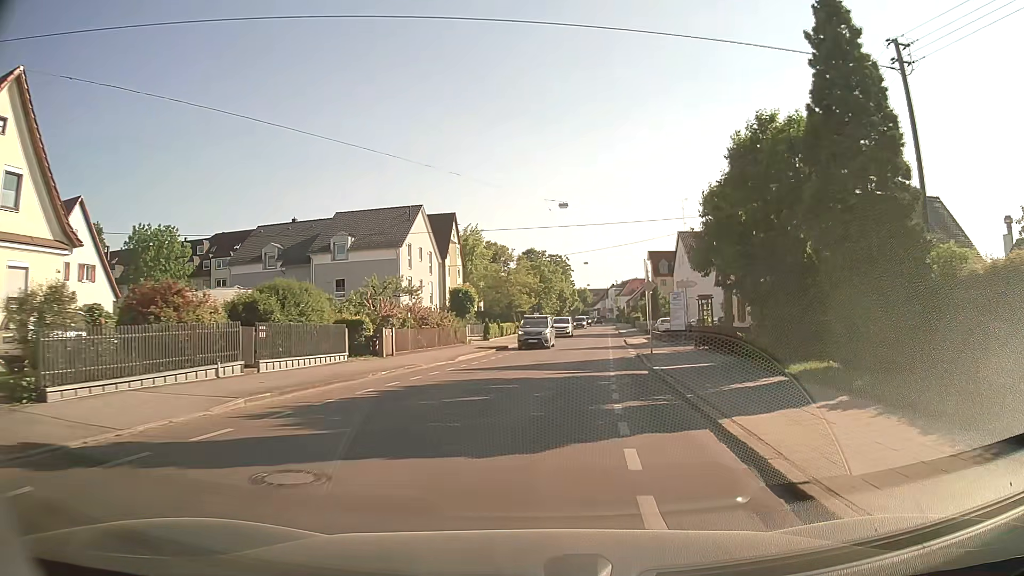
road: tertiary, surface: asphalt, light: Day
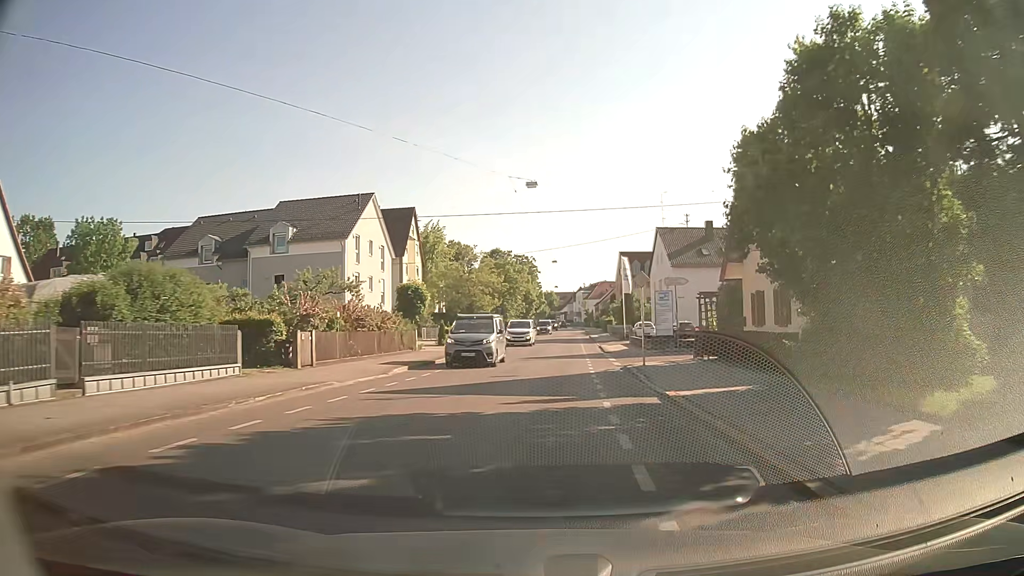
(+0.2, +6.8) m; +3°
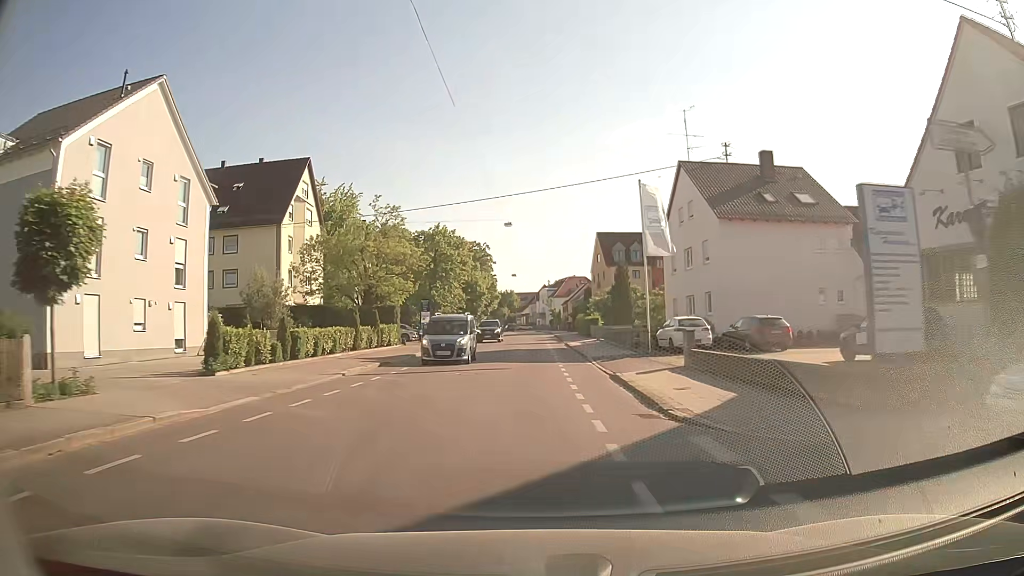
(+1.5, +29.1) m; +4°
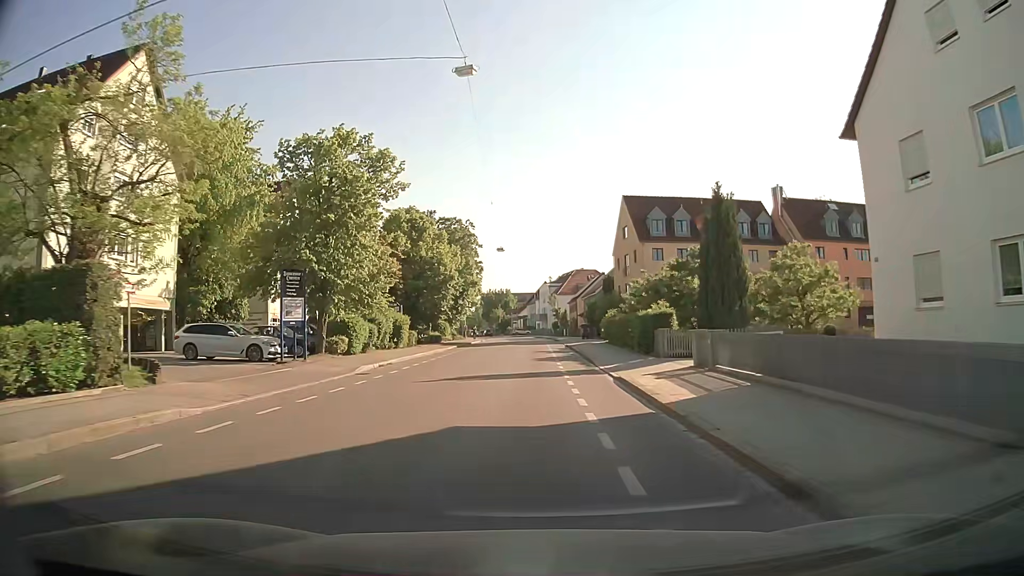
(+0.1, +29.6) m; 0°
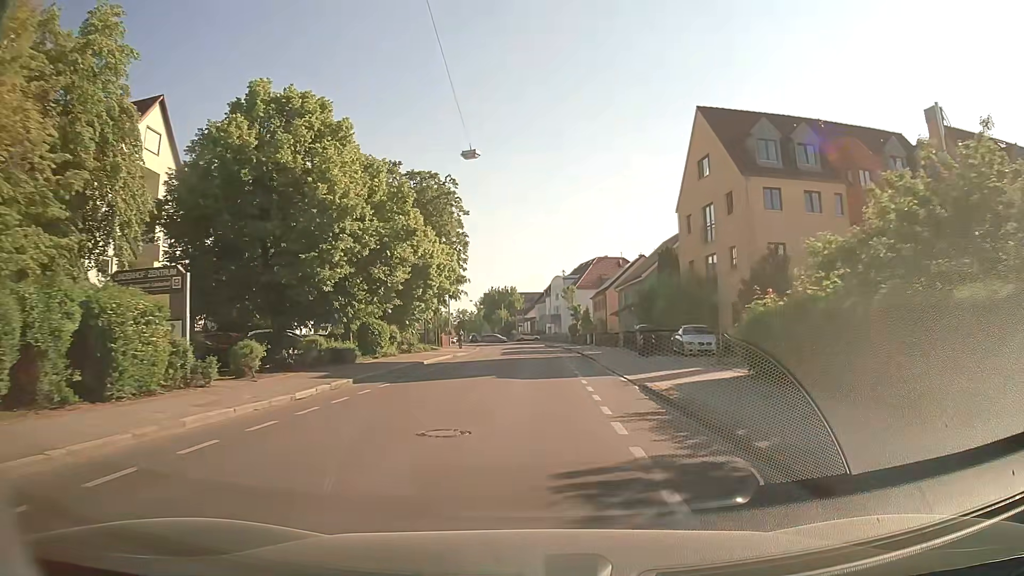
(-0.2, +29.1) m; -1°
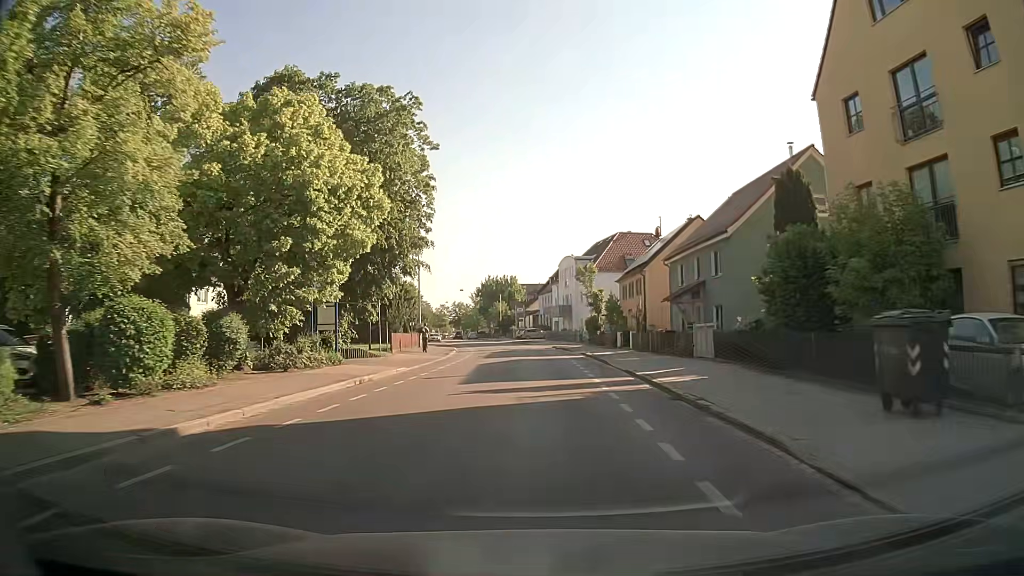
(-0.1, +22.0) m; 0°
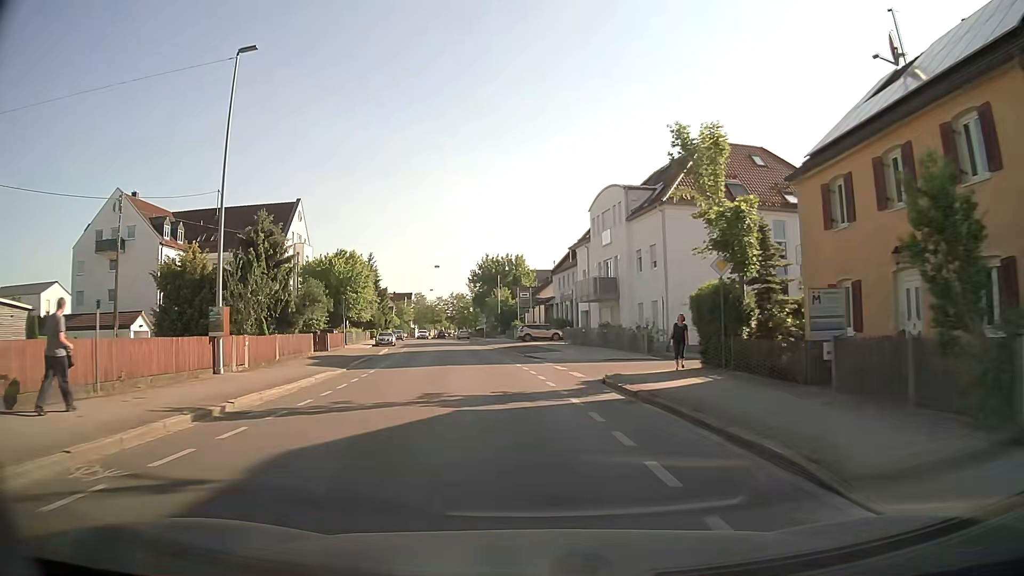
(0.0, +37.4) m; -1°
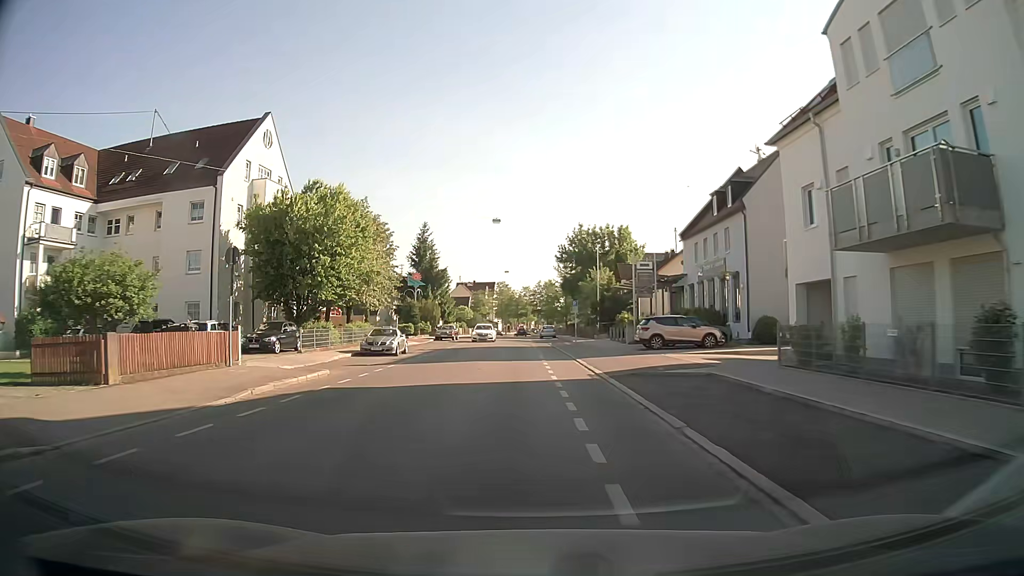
(-1.7, +29.0) m; -8°
(0, +10) (0, +20) (-1, +30) (-1, +40) (-1, +50) (-1, +60) (-2, +70) (-2, +80) (-2, +90) (-3, +100) m
